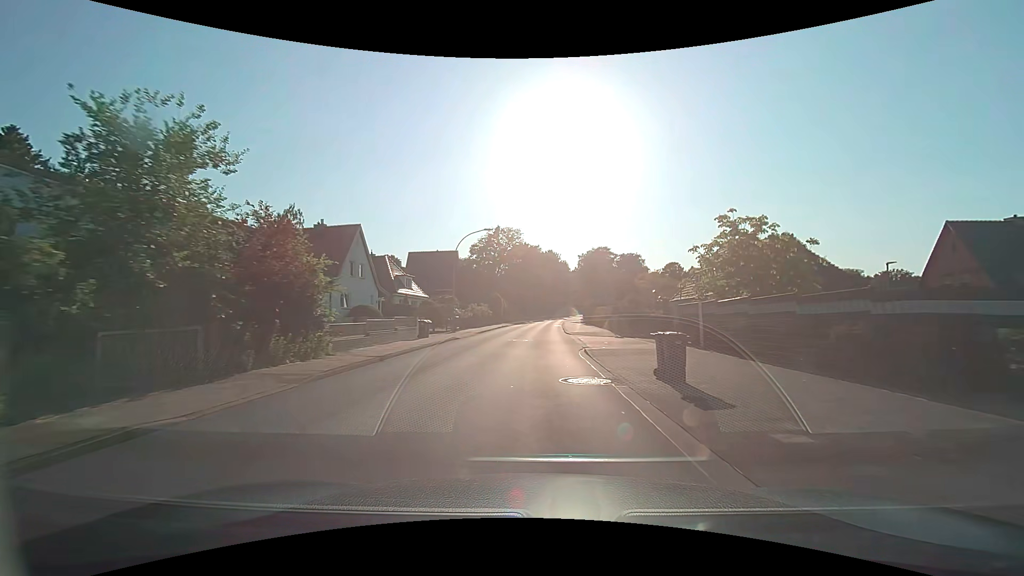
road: secondary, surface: asphalt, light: Day
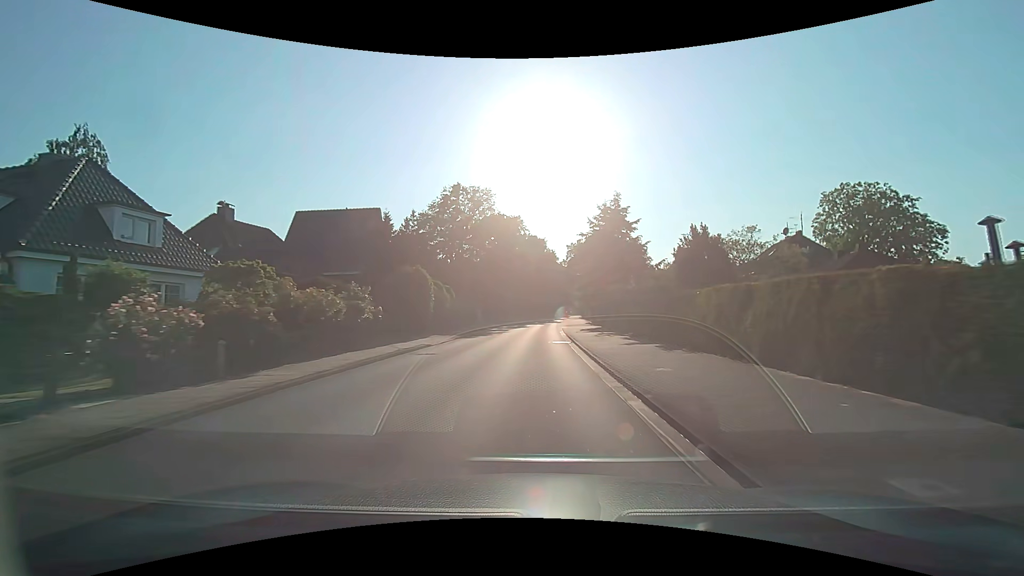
(+0.8, +36.8) m; +2°
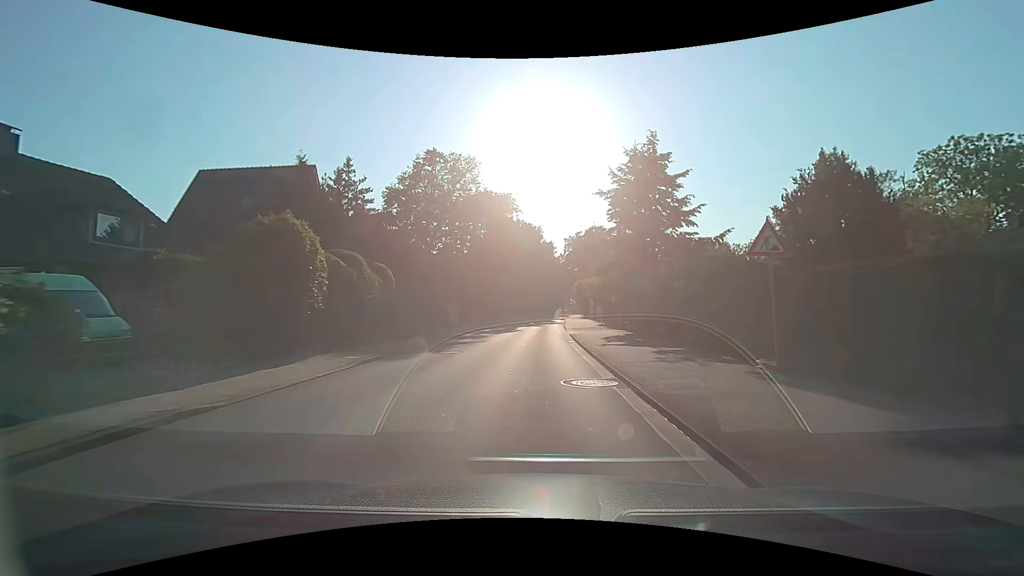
(0.0, +14.7) m; 0°
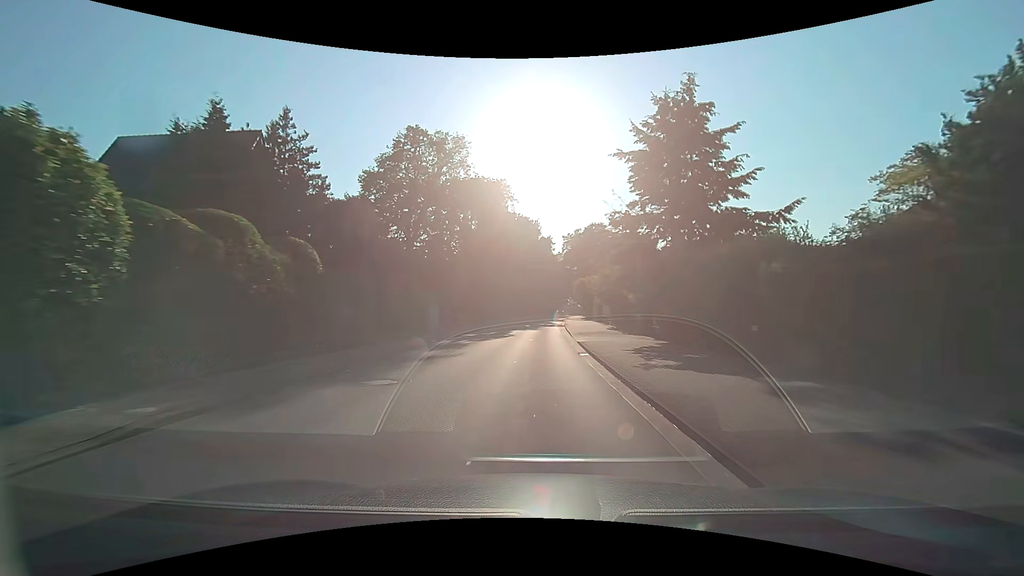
(0.0, +7.3) m; 0°
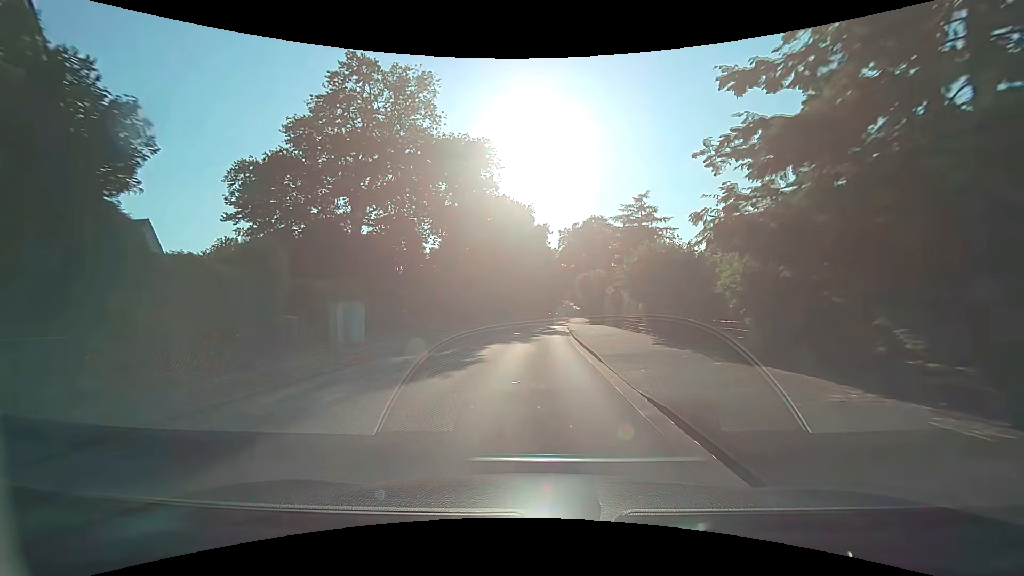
(+0.1, +14.5) m; +1°
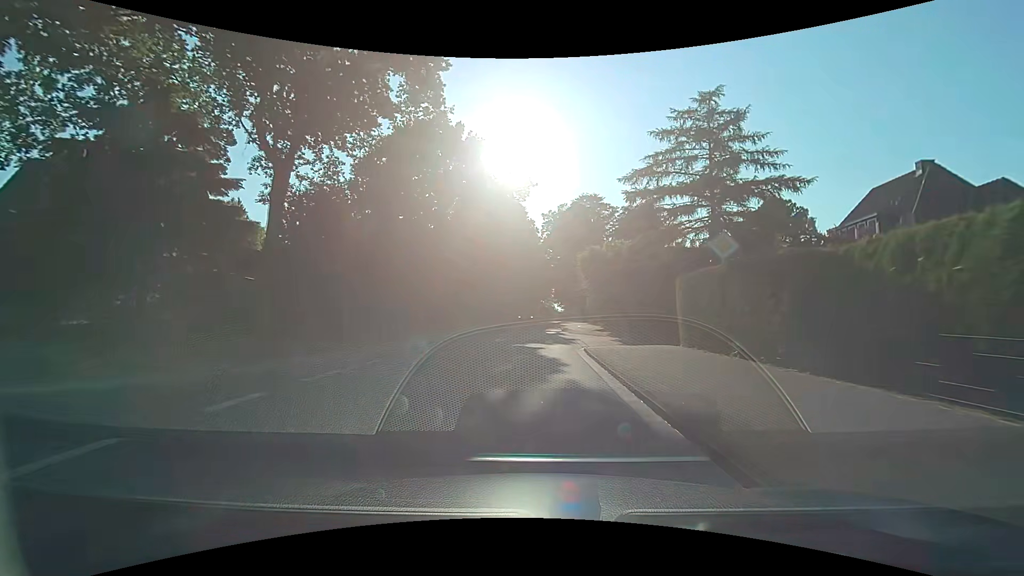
(+0.5, +28.3) m; +2°
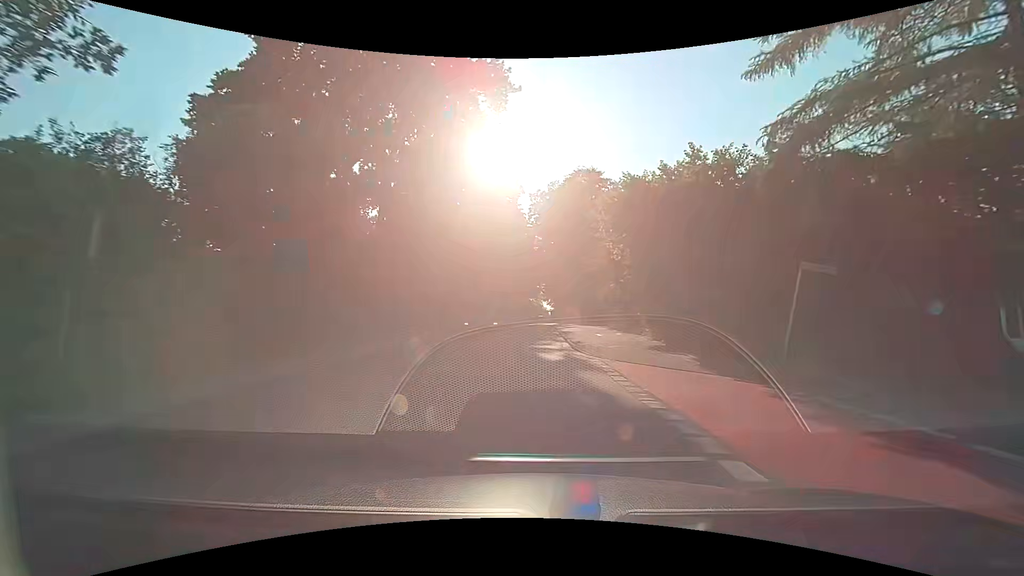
(+0.3, +19.8) m; +2°
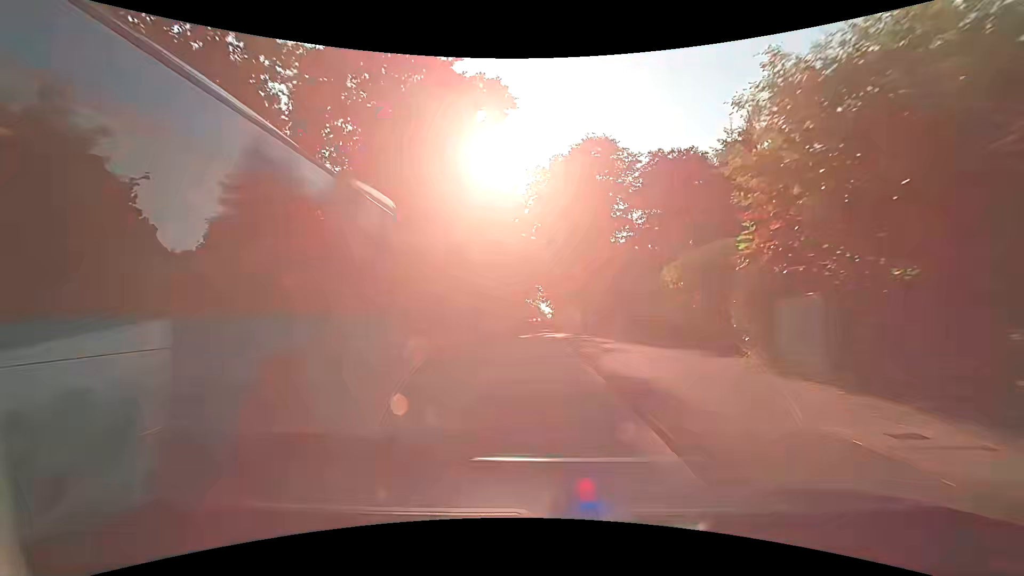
(-0.2, +18.8) m; -1°
(0, +10) (0, +20) (0, +30) (0, +40) (+1, +50) (+1, +60) (+1, +70) (+2, +80) (+2, +90) (+2, +100) m
